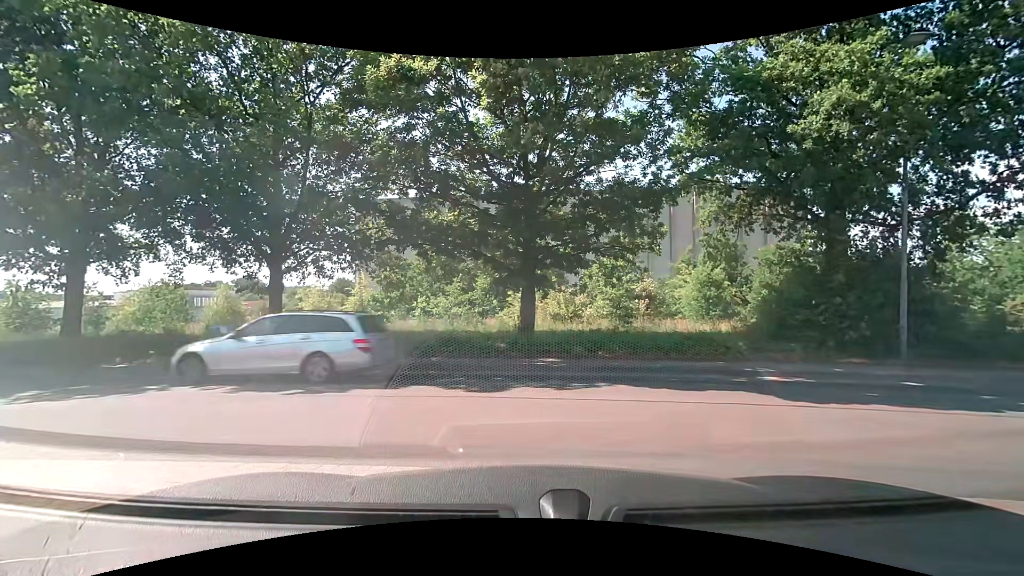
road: service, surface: paving_stones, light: Day
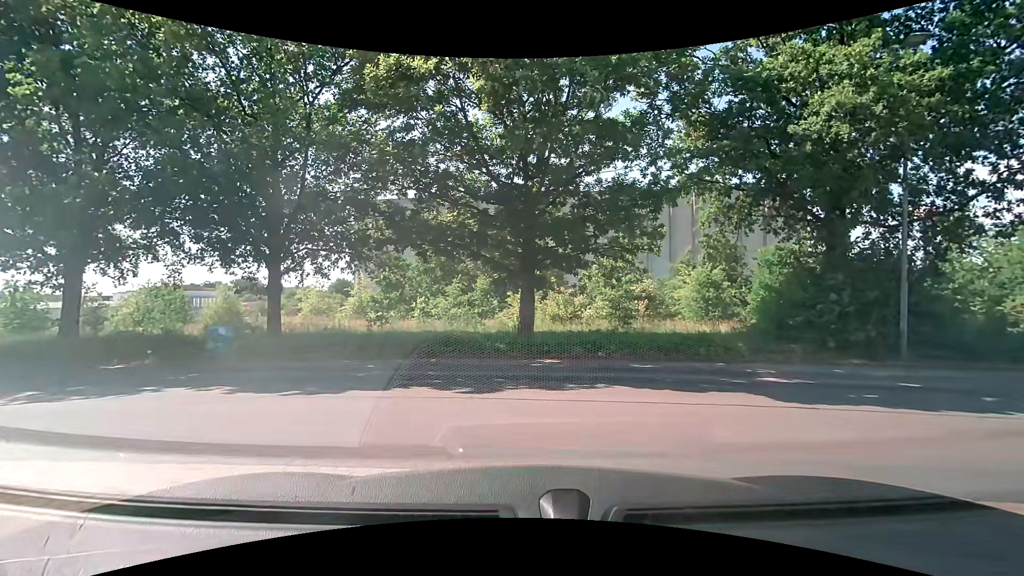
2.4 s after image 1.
(0.0, 0.0) m; 0°
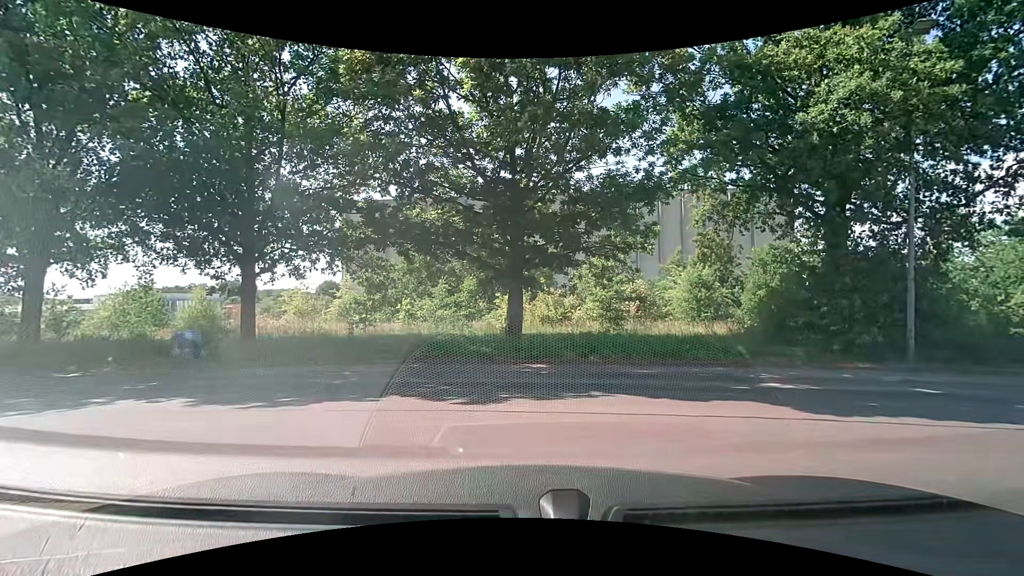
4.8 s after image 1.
(0.0, +0.8) m; 0°
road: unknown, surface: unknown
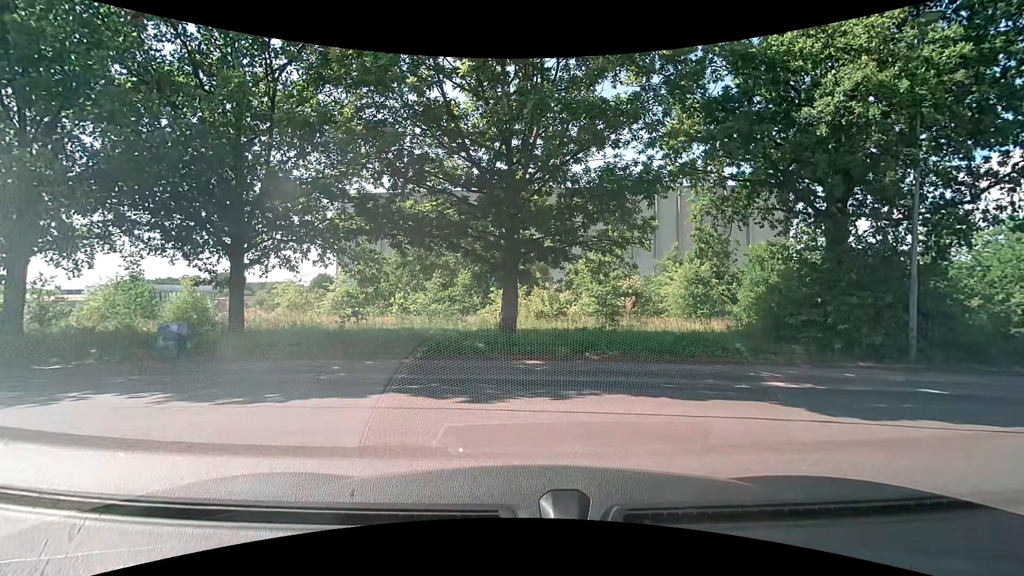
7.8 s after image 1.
(0.0, +0.4) m; 0°
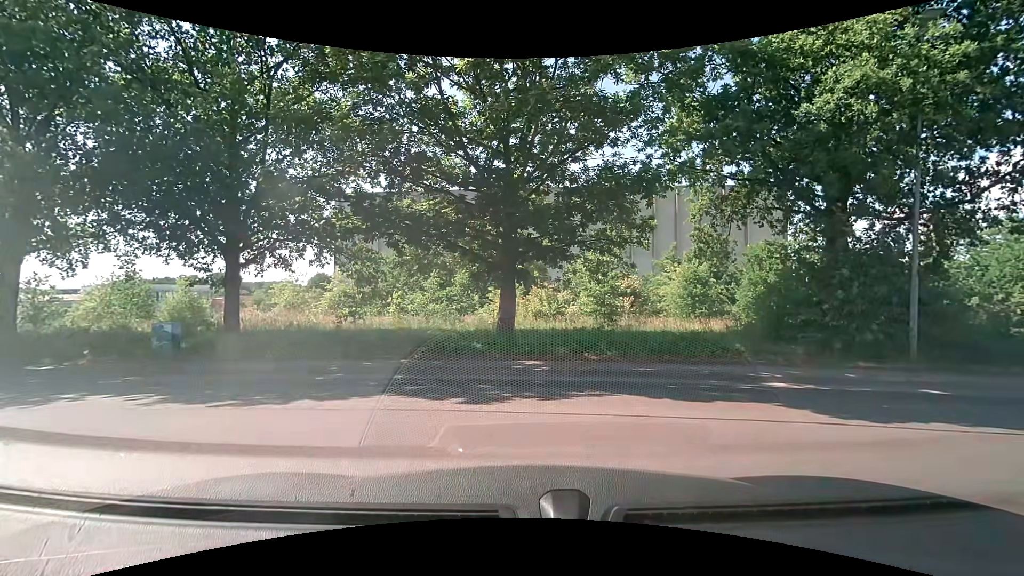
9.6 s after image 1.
(0.0, +0.1) m; 0°
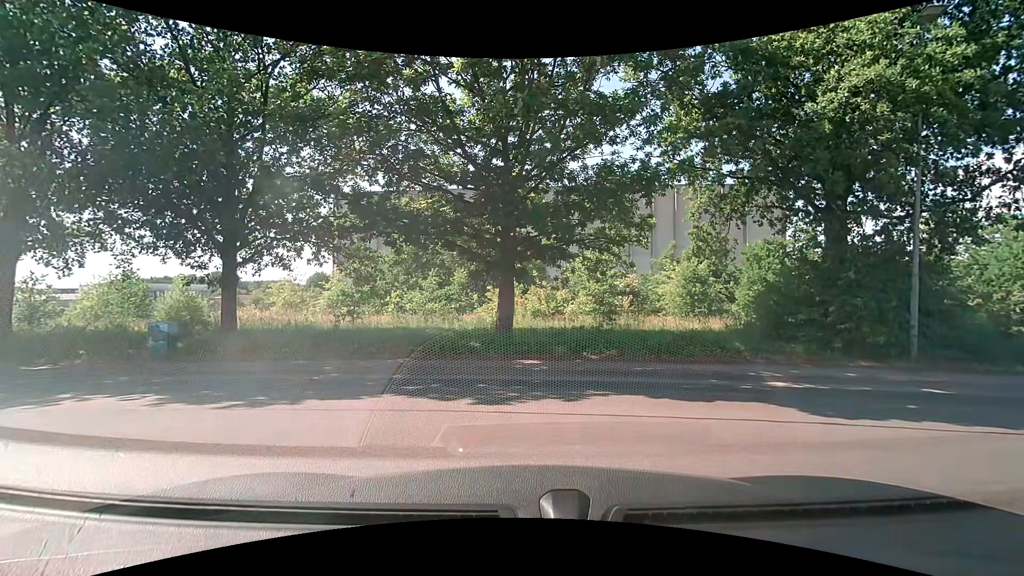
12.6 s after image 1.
(0.0, +0.2) m; 0°
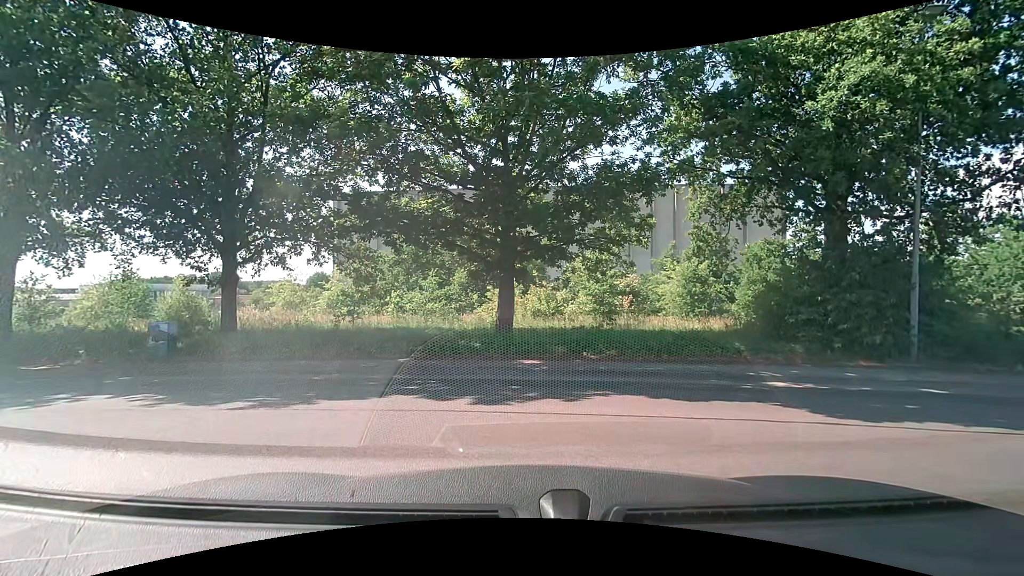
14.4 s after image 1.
(0.0, 0.0) m; 0°
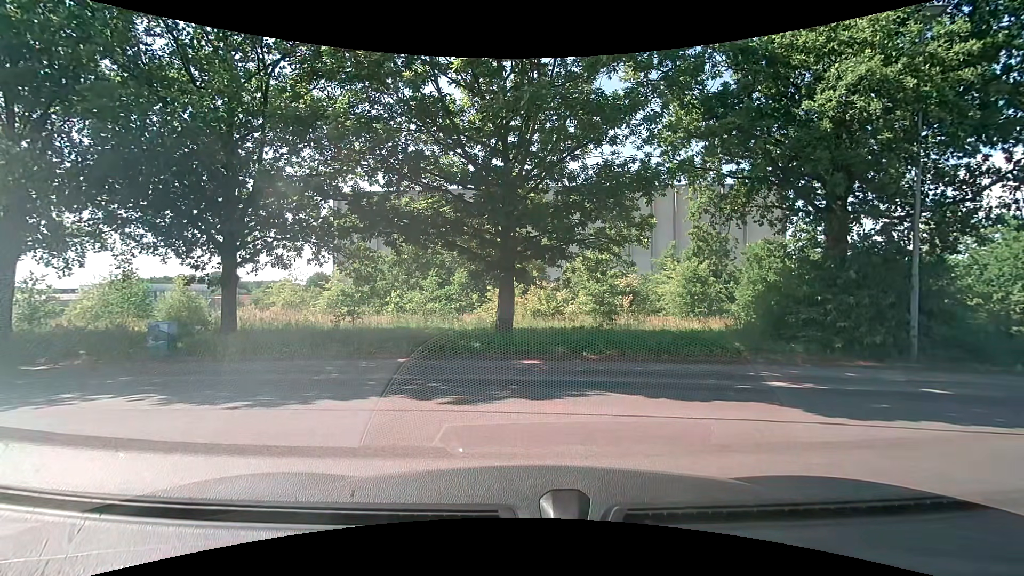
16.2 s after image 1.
(0.0, 0.0) m; 0°
